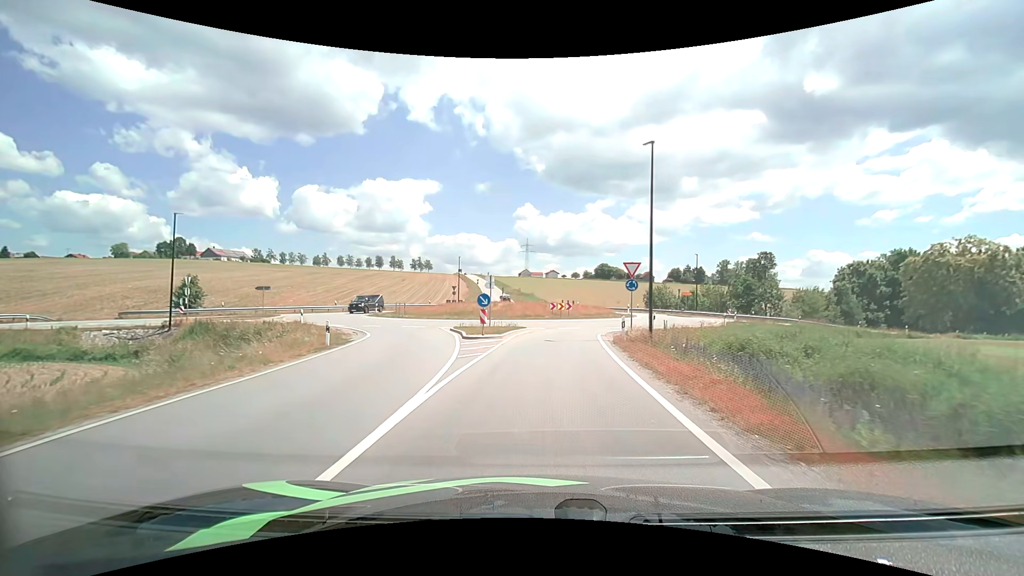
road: tertiary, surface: asphalt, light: Day
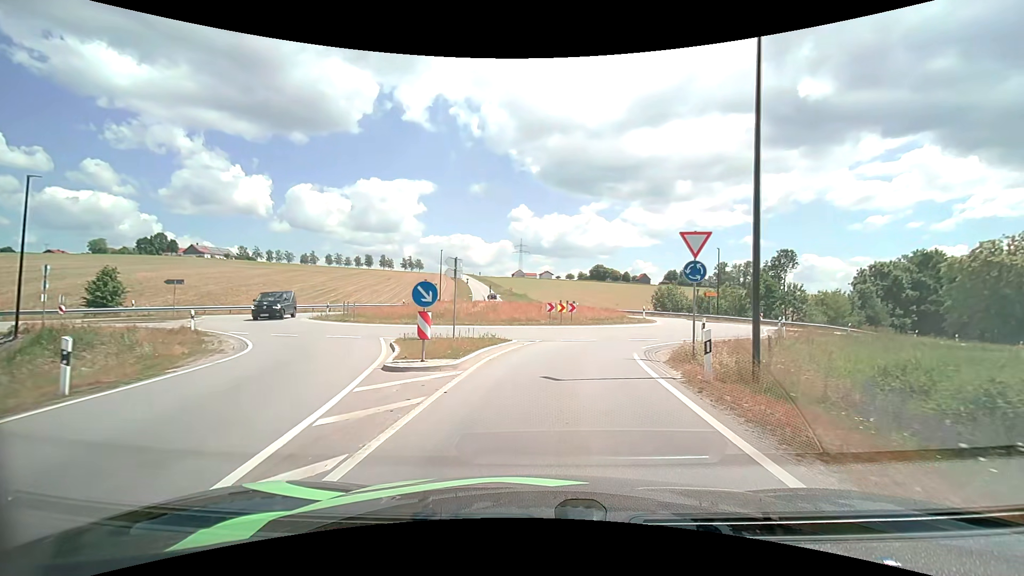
(0.0, +9.9) m; +1°
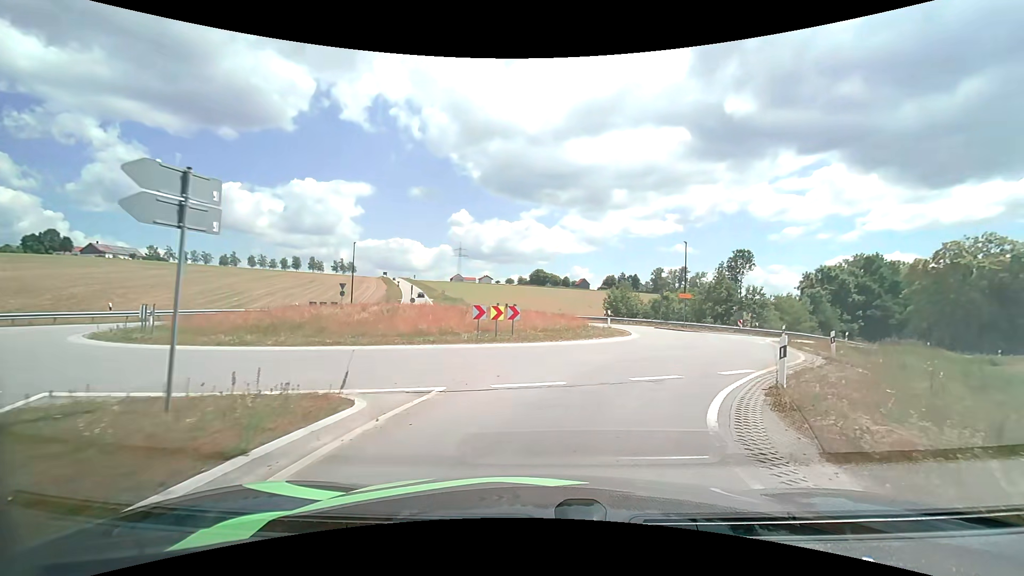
(+0.5, +11.1) m; +7°
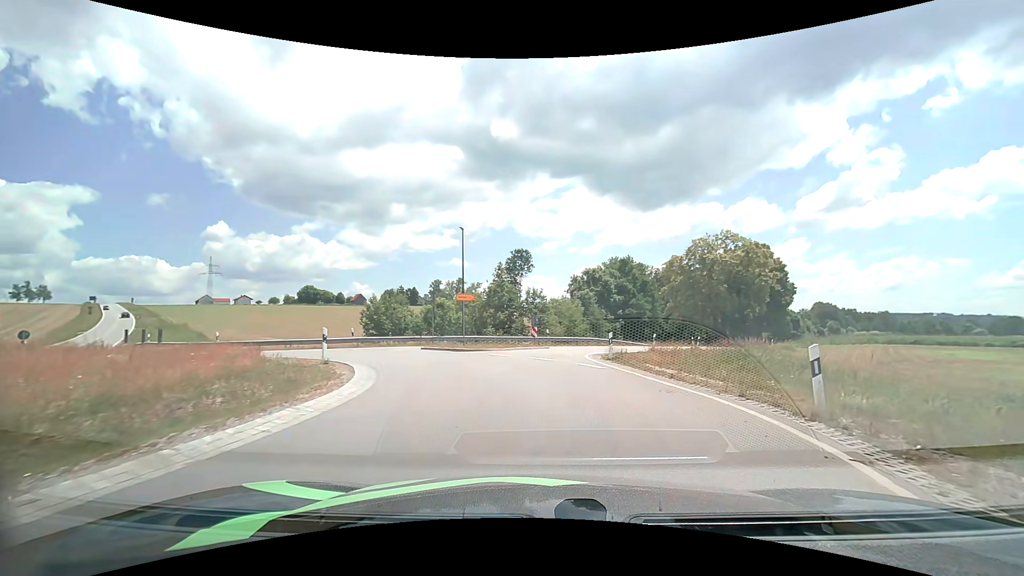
(+3.1, +14.2) m; +26°
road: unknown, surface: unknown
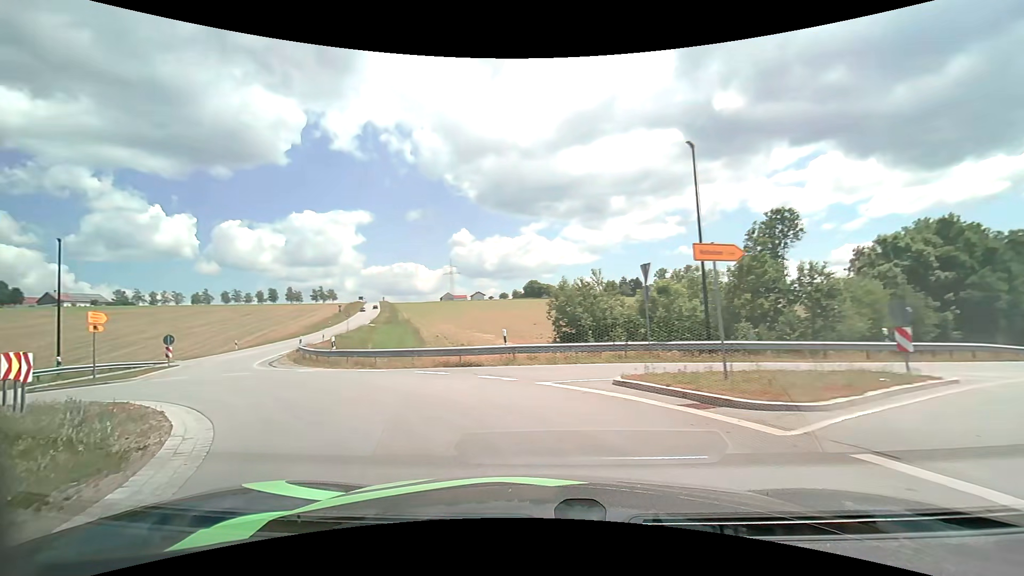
(-2.0, +14.8) m; -25°
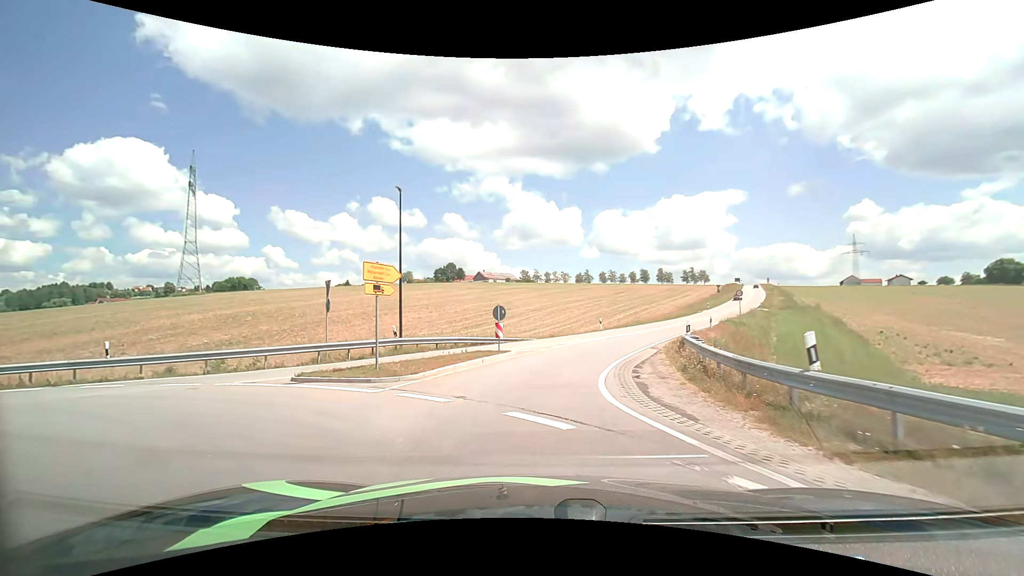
(-6.4, +13.9) m; -43°
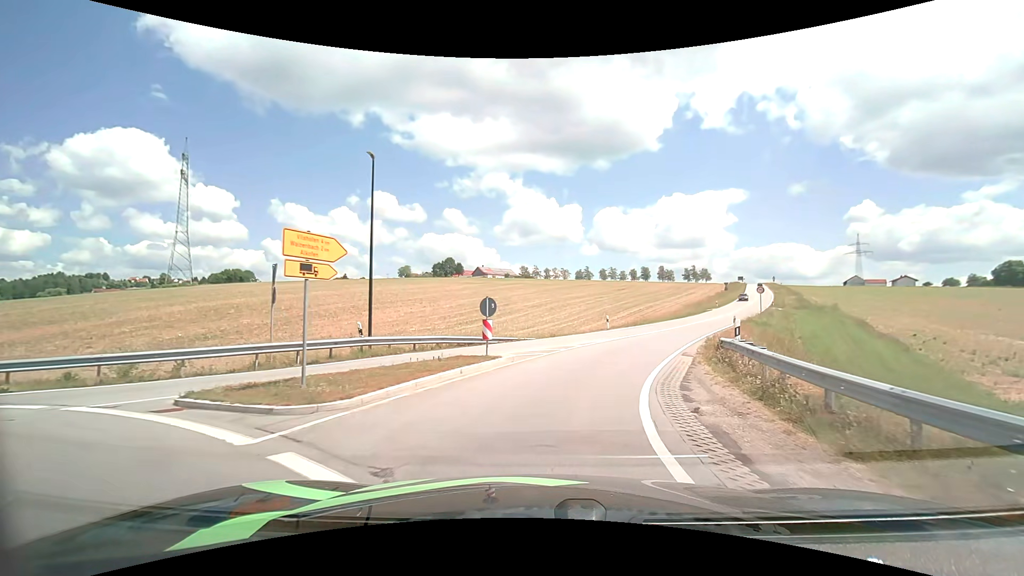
(0.0, +4.5) m; +1°
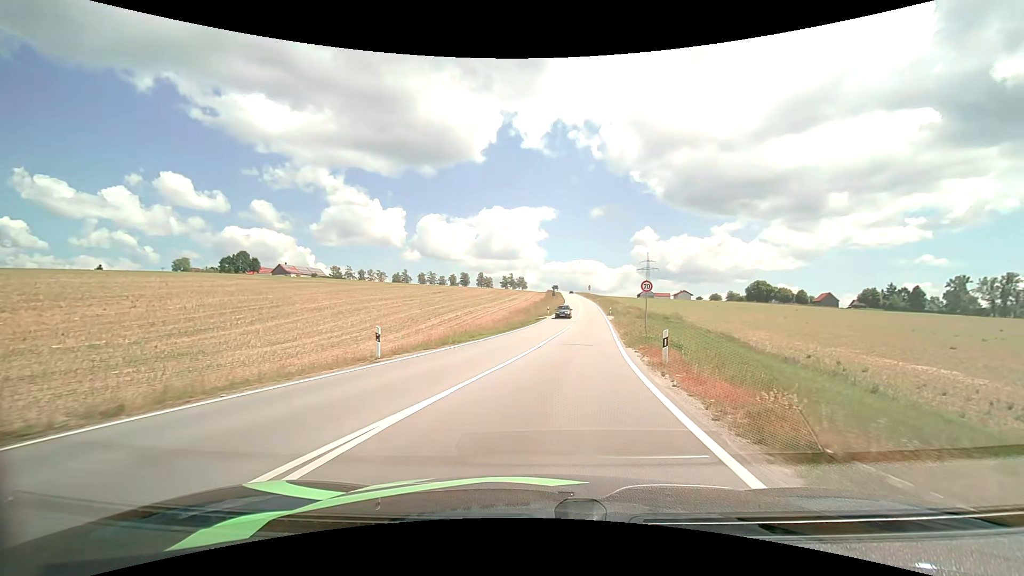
(+3.6, +20.9) m; +20°
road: tertiary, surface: asphalt
(+1, +10) (+2, +20) (+3, +30) (+4, +40) (+5, +50) (+7, +60) (+8, +70) (+9, +79) (+10, +89) (+11, +99) m
